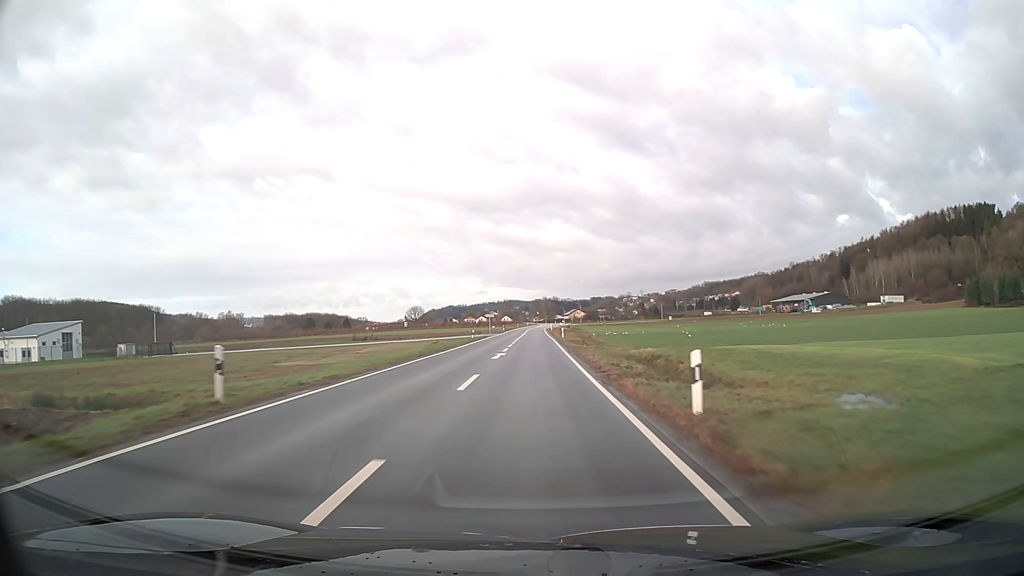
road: secondary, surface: asphalt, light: Day
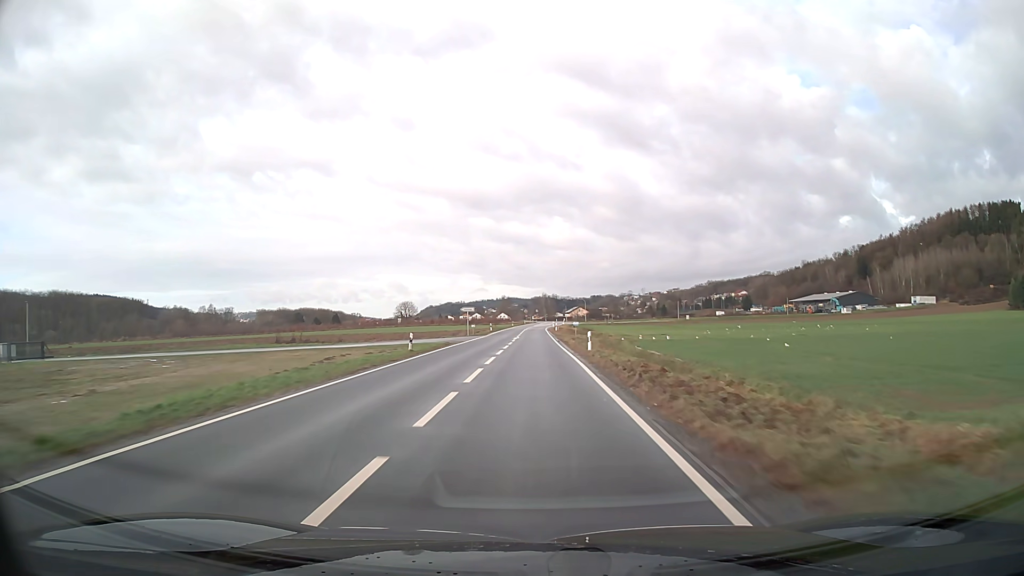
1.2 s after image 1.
(0.0, +29.5) m; 0°
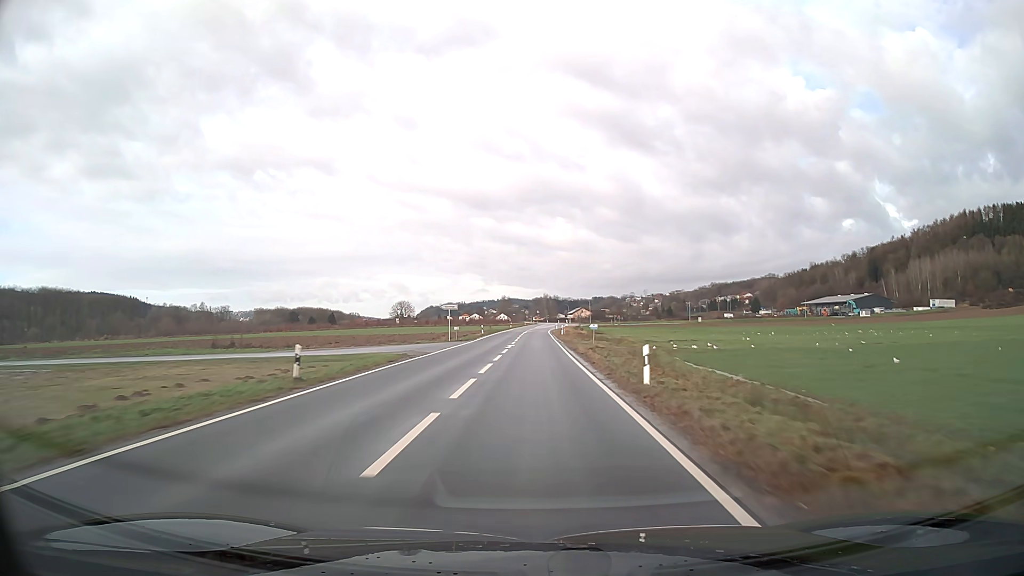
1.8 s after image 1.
(0.0, +14.8) m; 0°
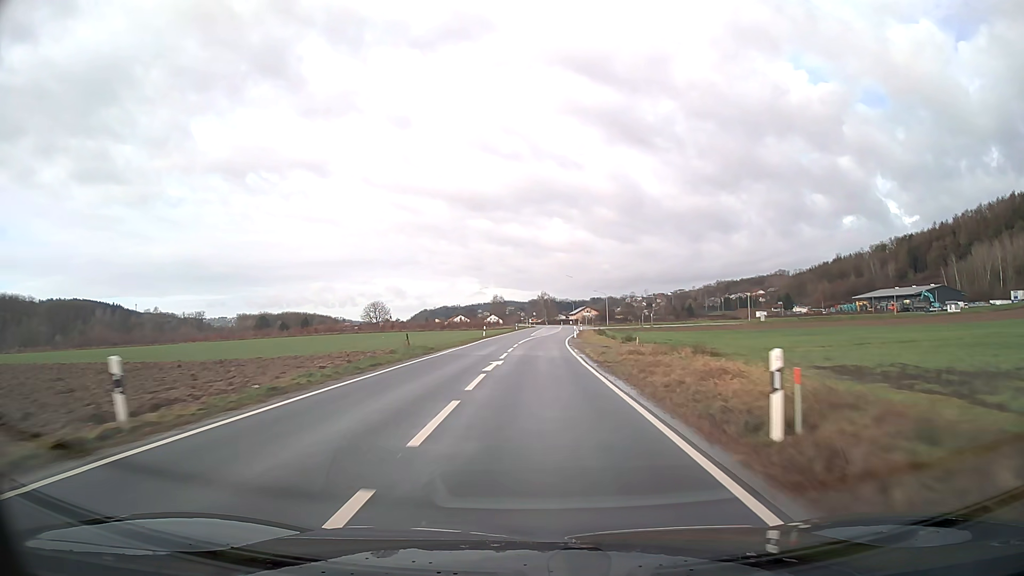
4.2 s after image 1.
(+0.1, +58.8) m; 0°
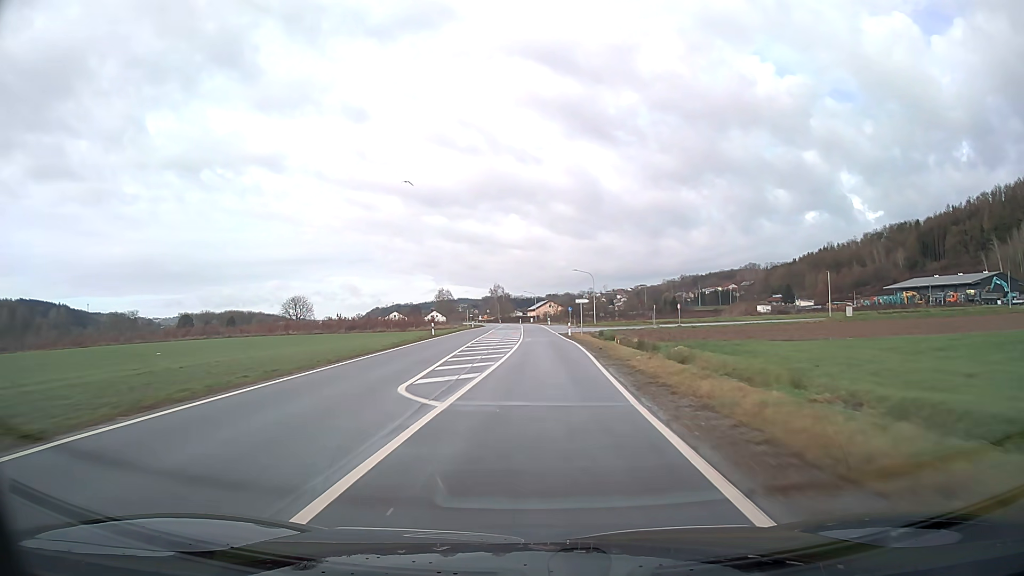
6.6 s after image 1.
(+1.6, +57.6) m; +4°
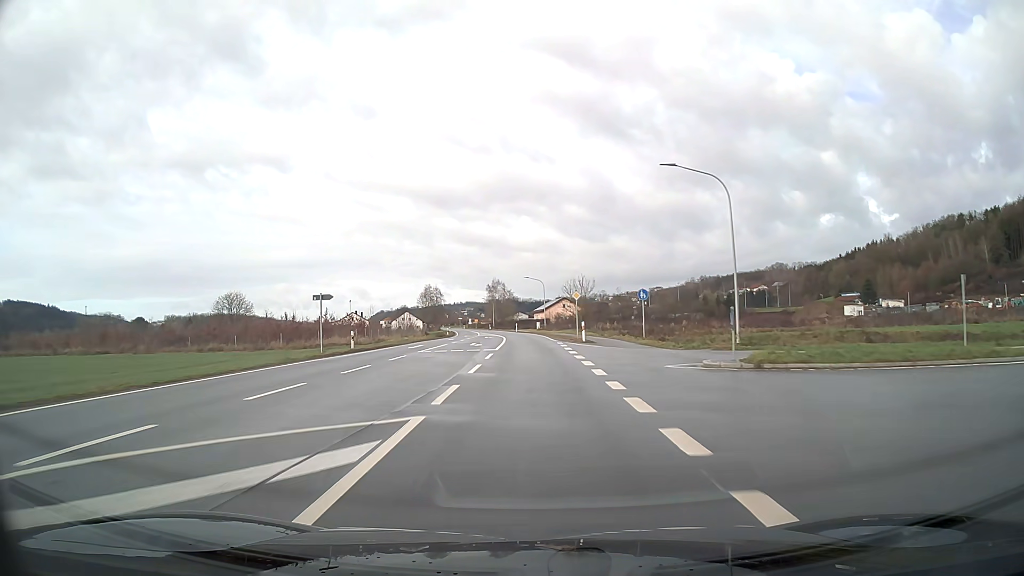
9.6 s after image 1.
(0.0, +69.7) m; -1°
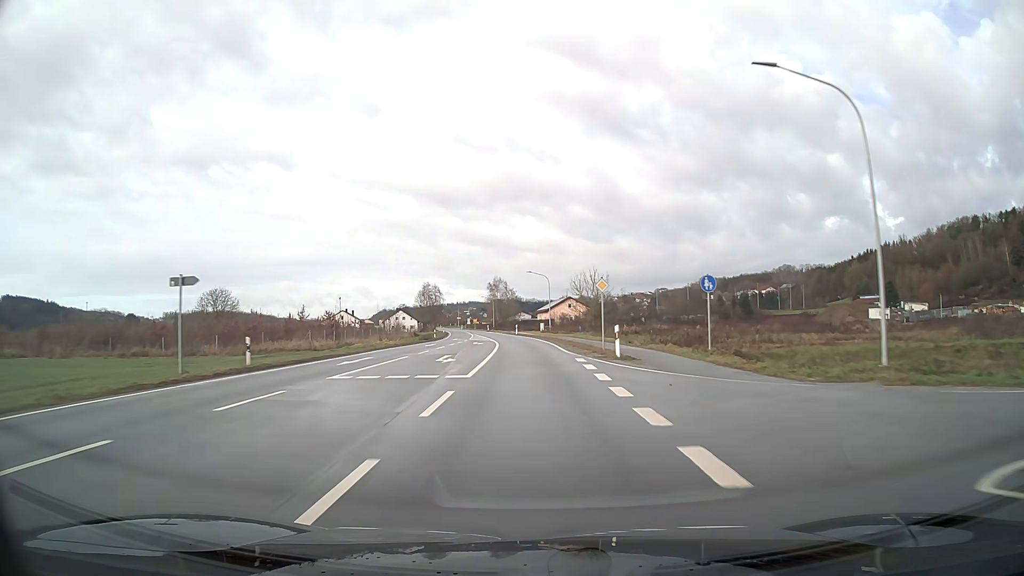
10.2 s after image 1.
(0.0, +13.2) m; 0°
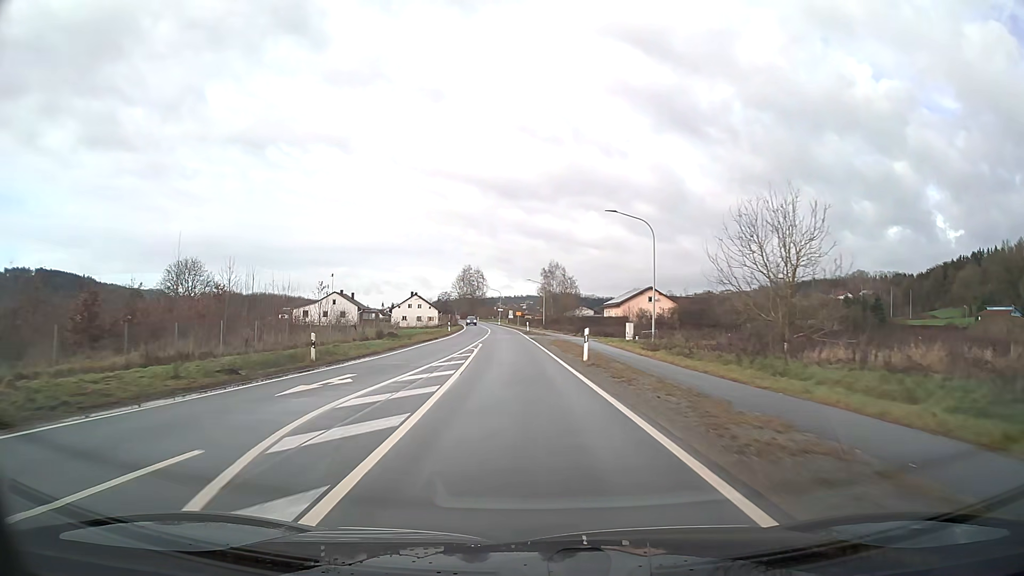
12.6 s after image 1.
(-1.8, +49.9) m; -5°
